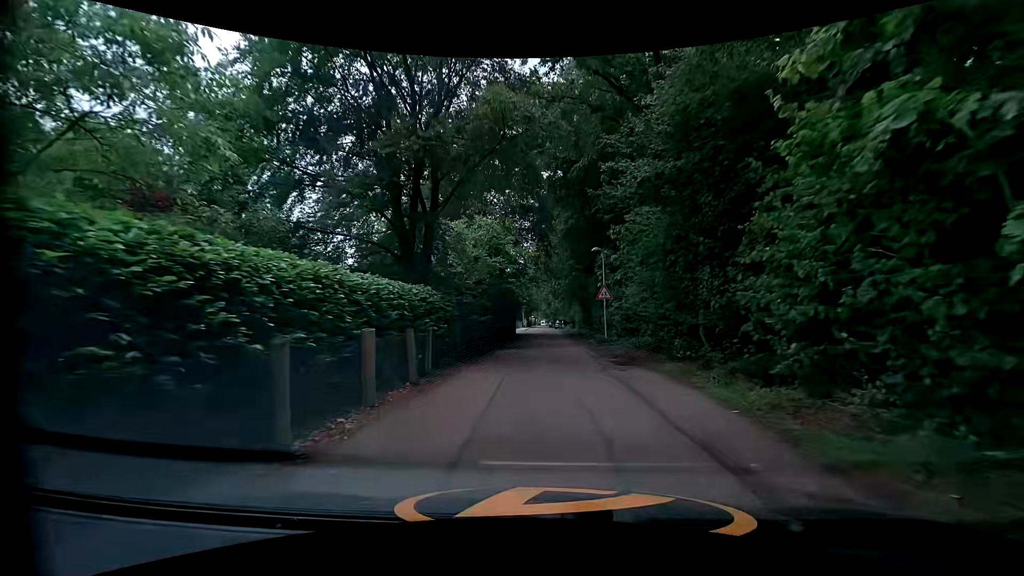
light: Day
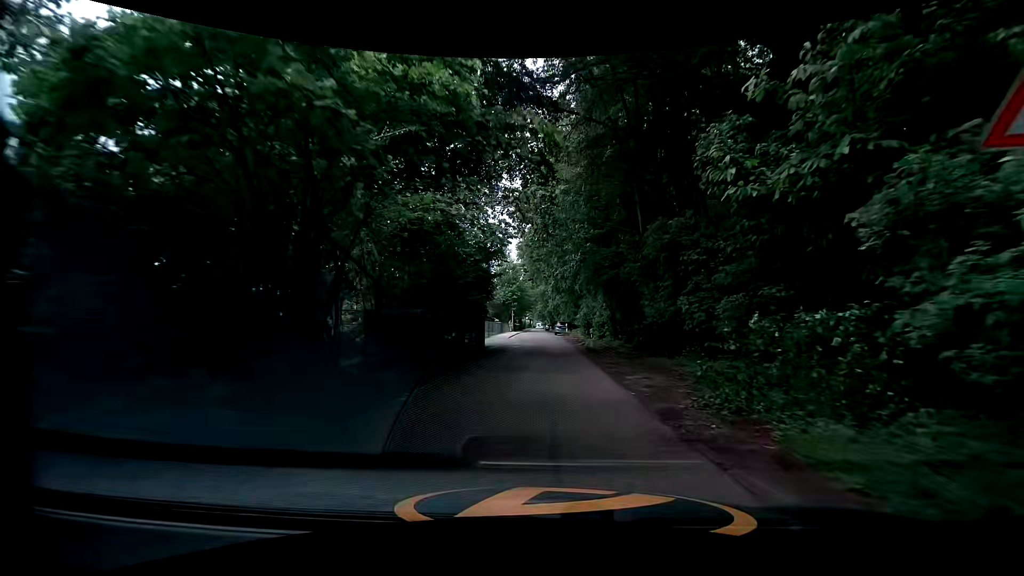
(-0.3, +22.5) m; 0°
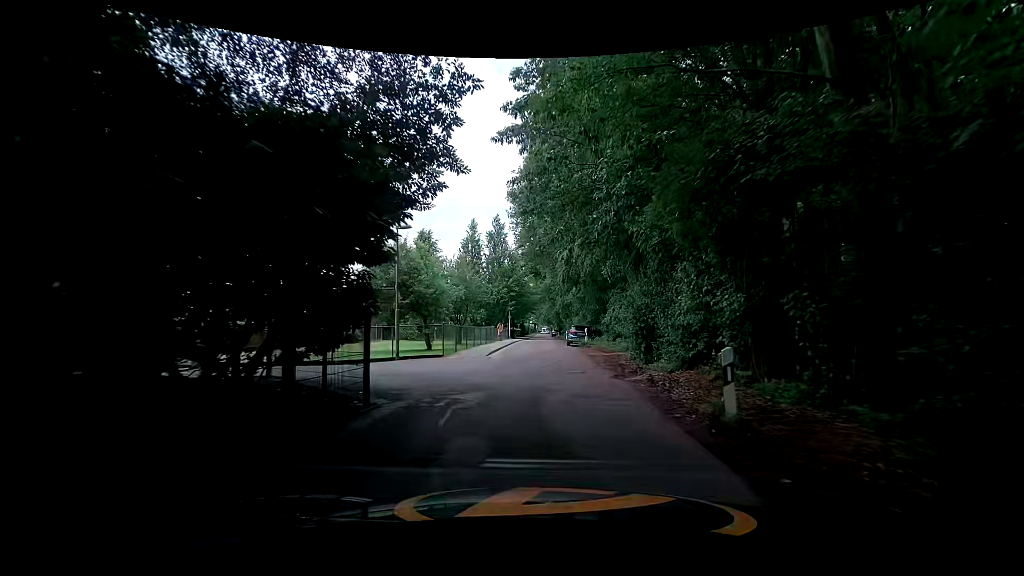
(-0.4, +16.8) m; 0°
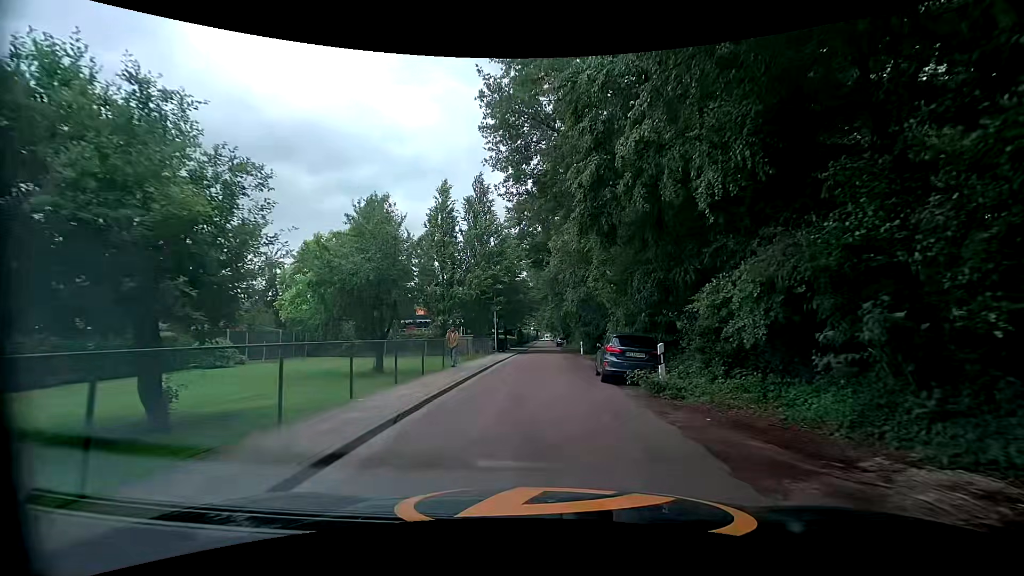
(-0.6, +18.9) m; -3°
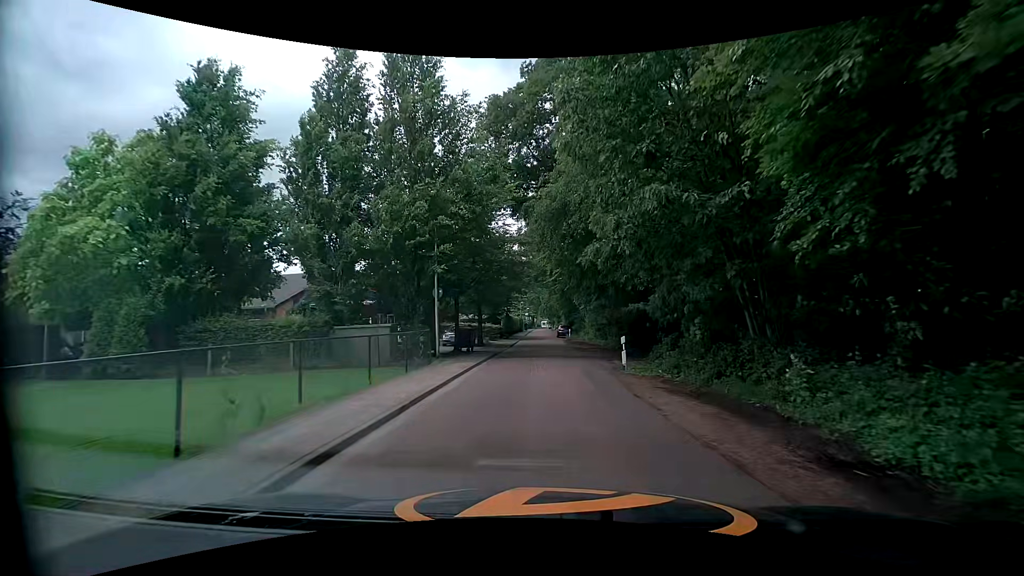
(+0.2, +20.4) m; -1°
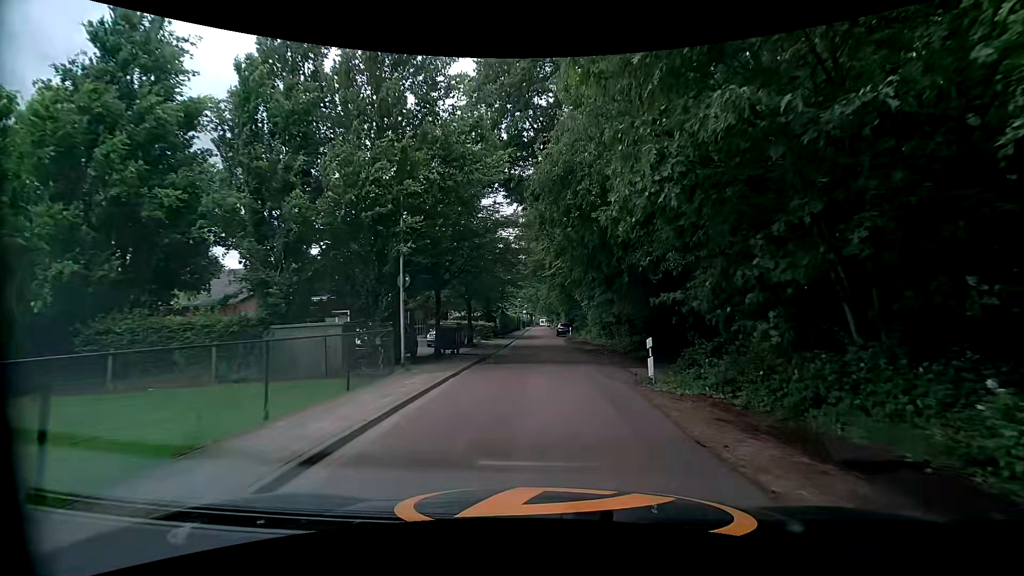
(+0.1, +4.3) m; +2°
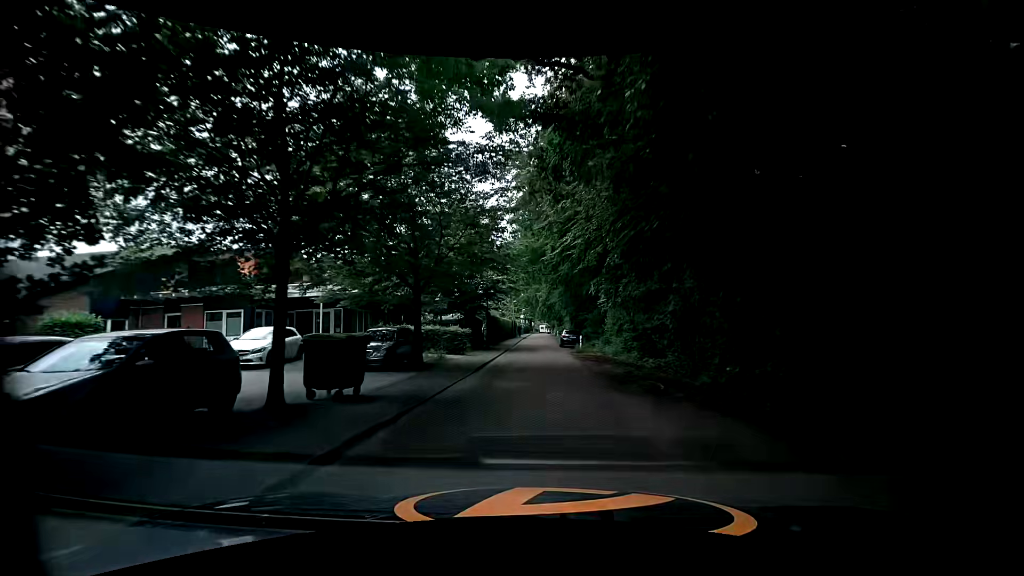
(0.0, +12.9) m; -1°
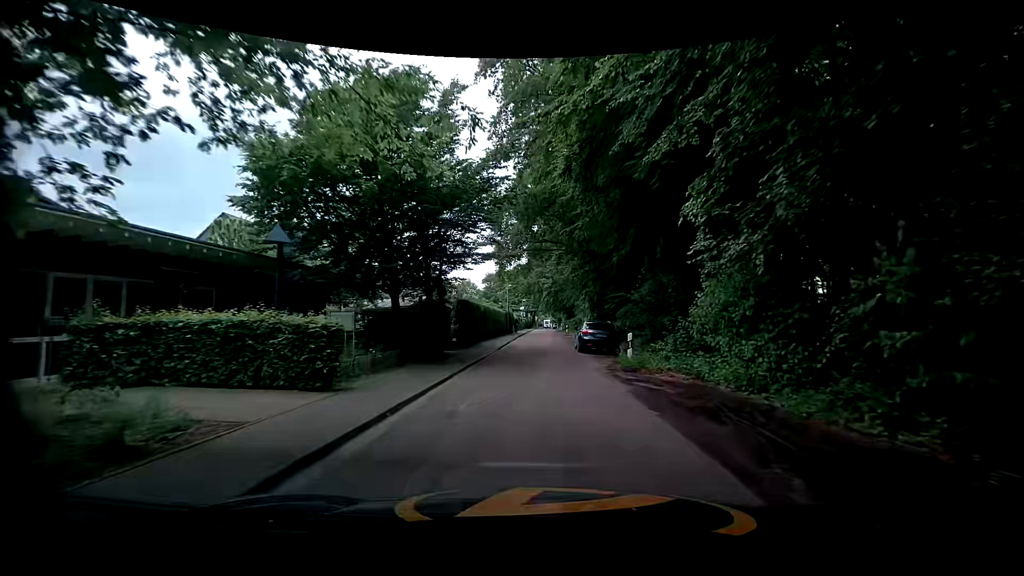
(+0.2, +17.5) m; 0°
